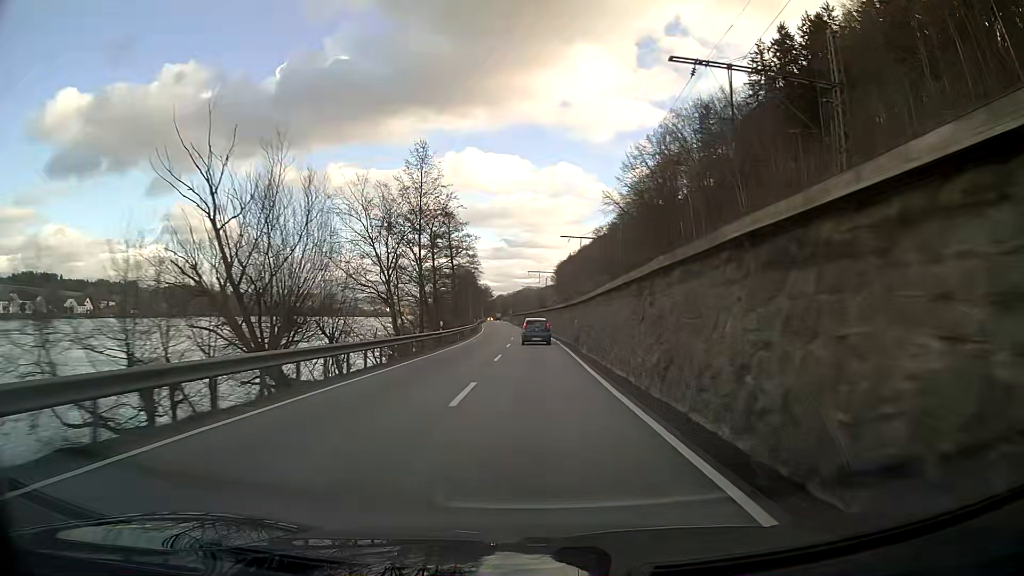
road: primary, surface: asphalt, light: Day
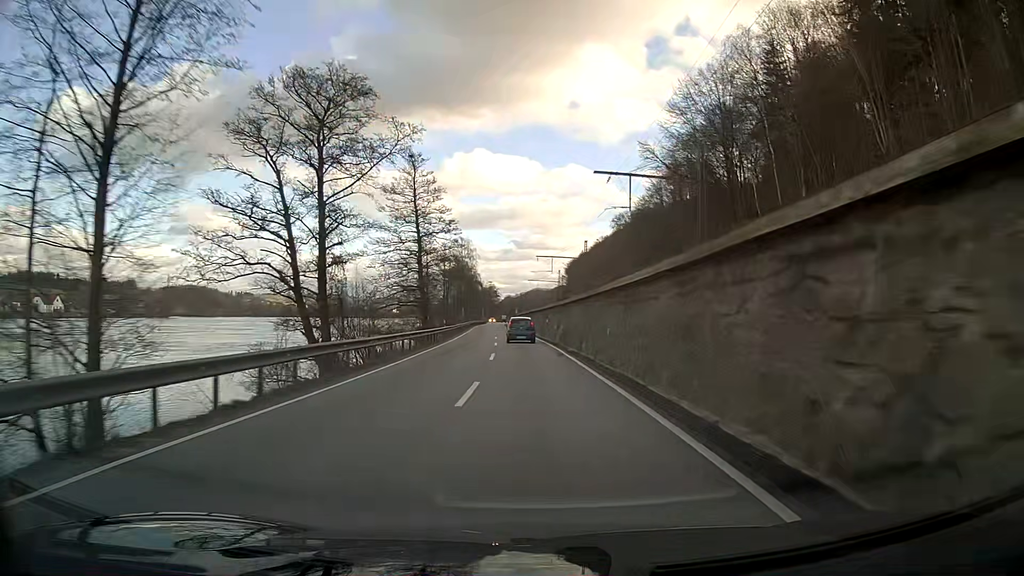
(-0.2, +36.1) m; -1°
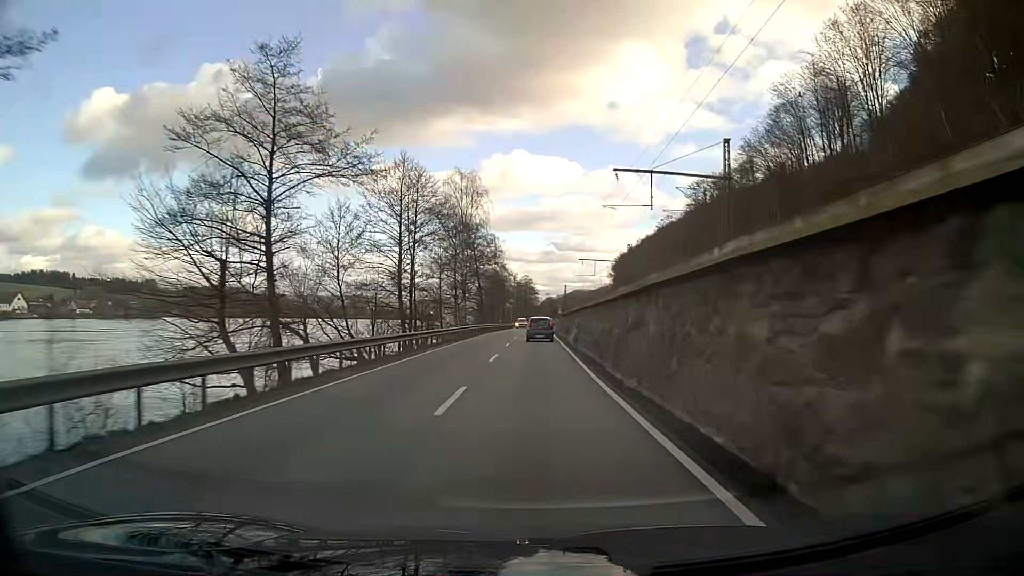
(-1.9, +60.8) m; -3°
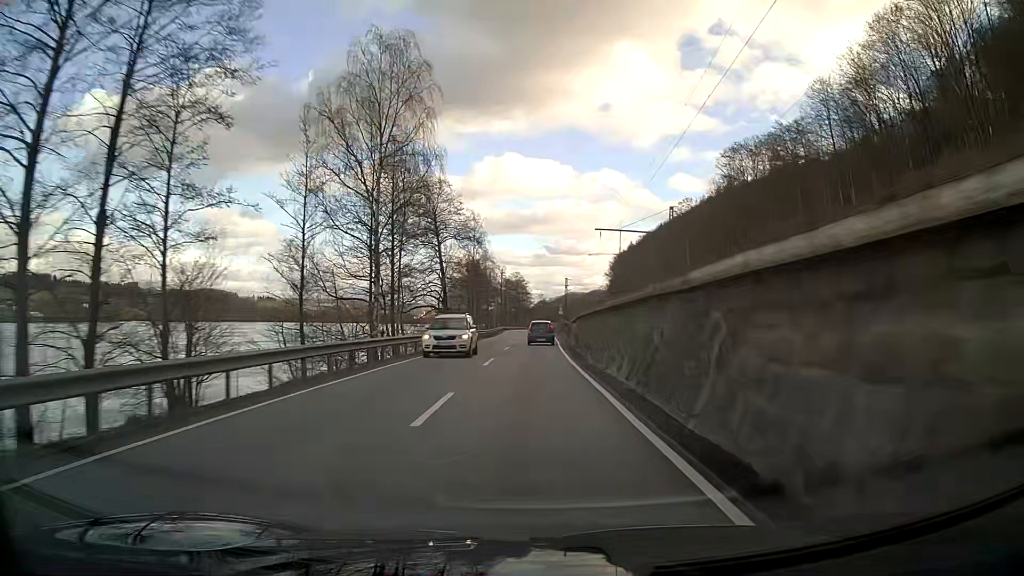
(+0.2, +37.0) m; +1°
